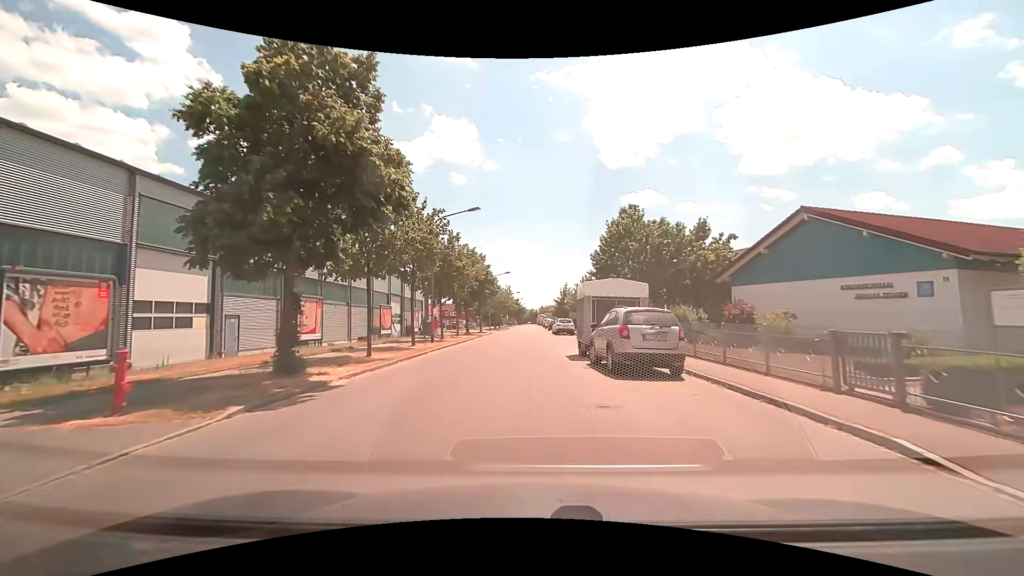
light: Day
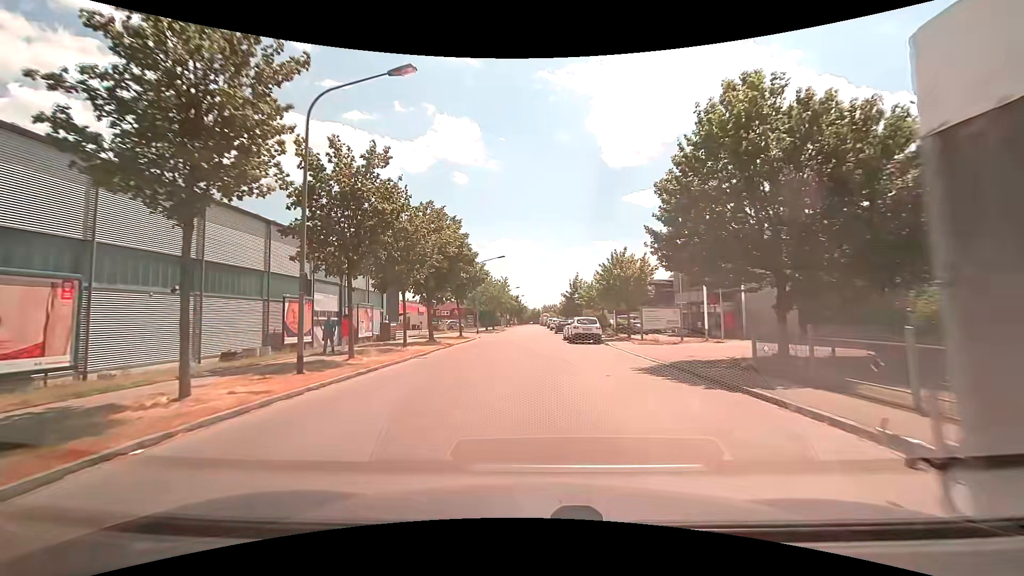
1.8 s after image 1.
(+0.2, +18.1) m; +1°
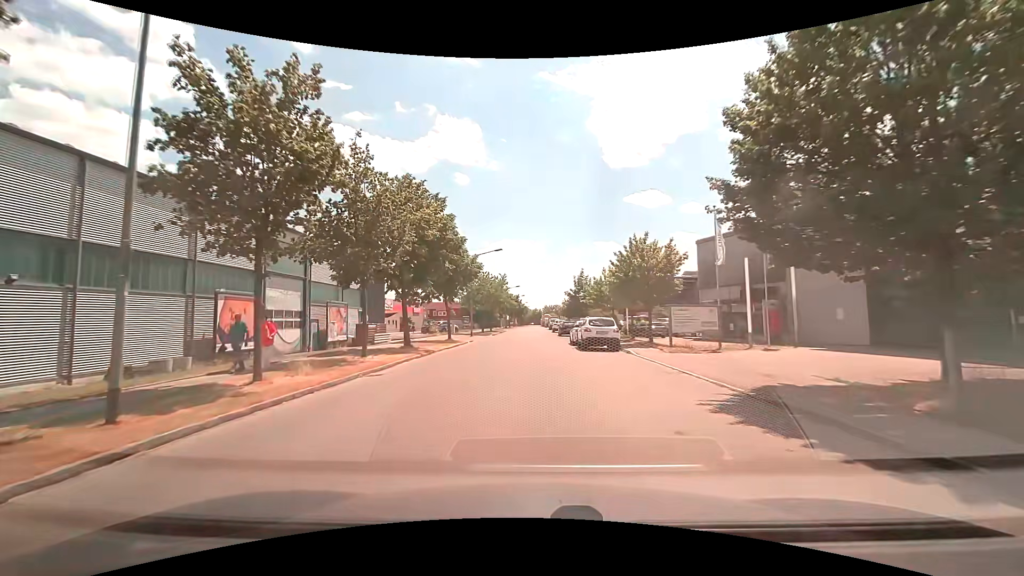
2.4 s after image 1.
(0.0, +6.1) m; 0°
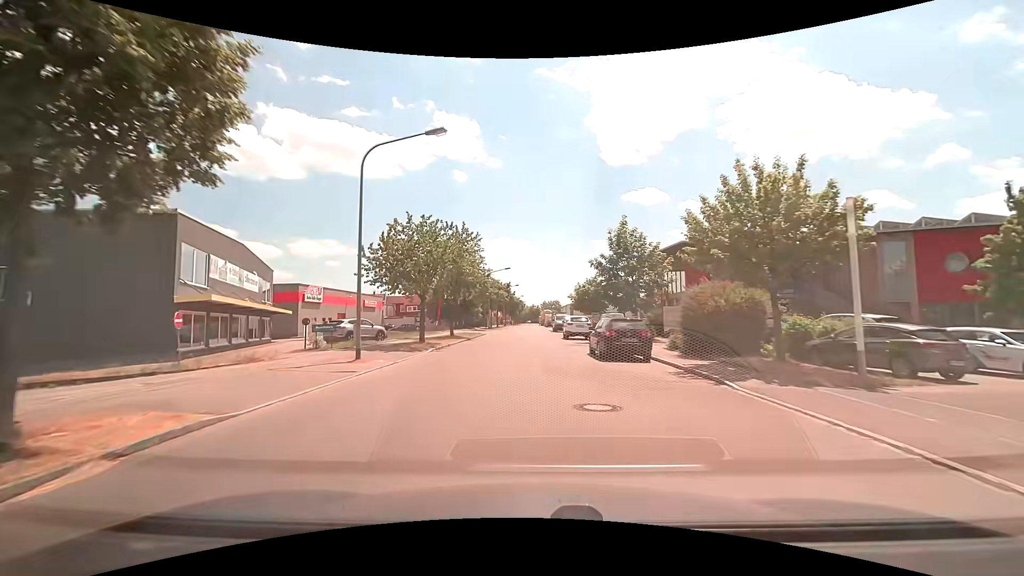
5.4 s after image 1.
(0.0, +30.9) m; +1°
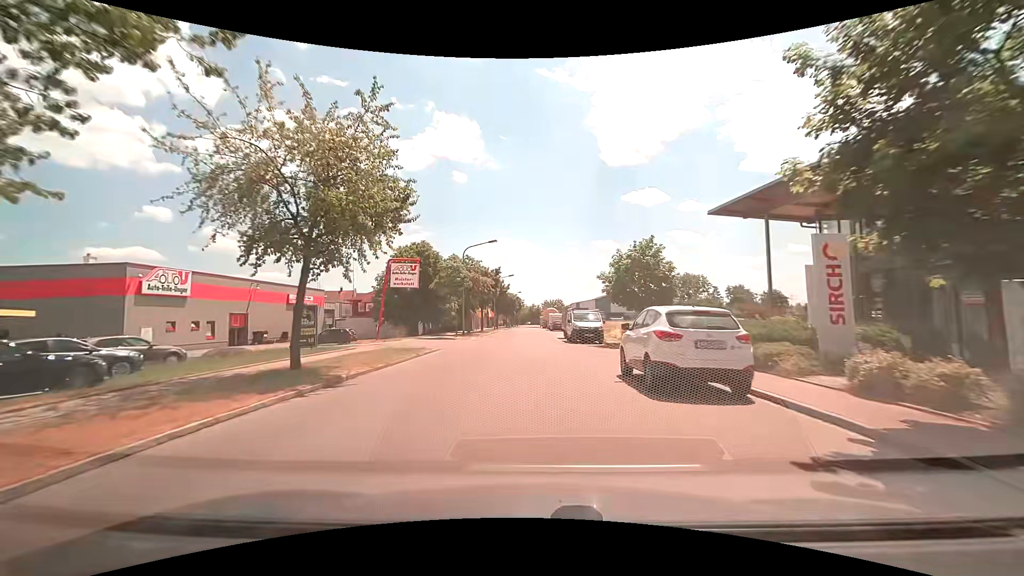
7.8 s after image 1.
(-0.2, +25.2) m; 0°
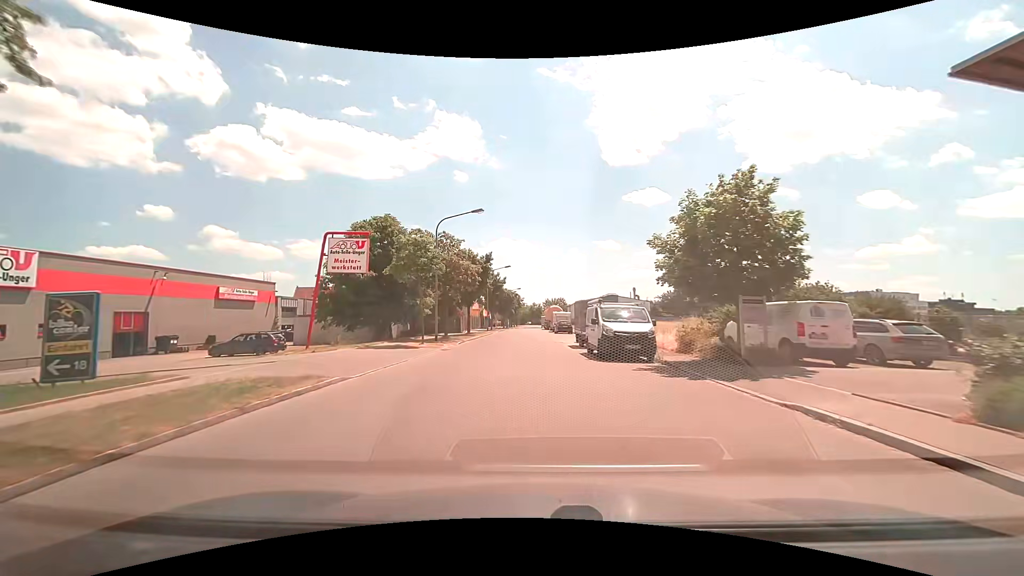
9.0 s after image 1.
(0.0, +12.7) m; 0°
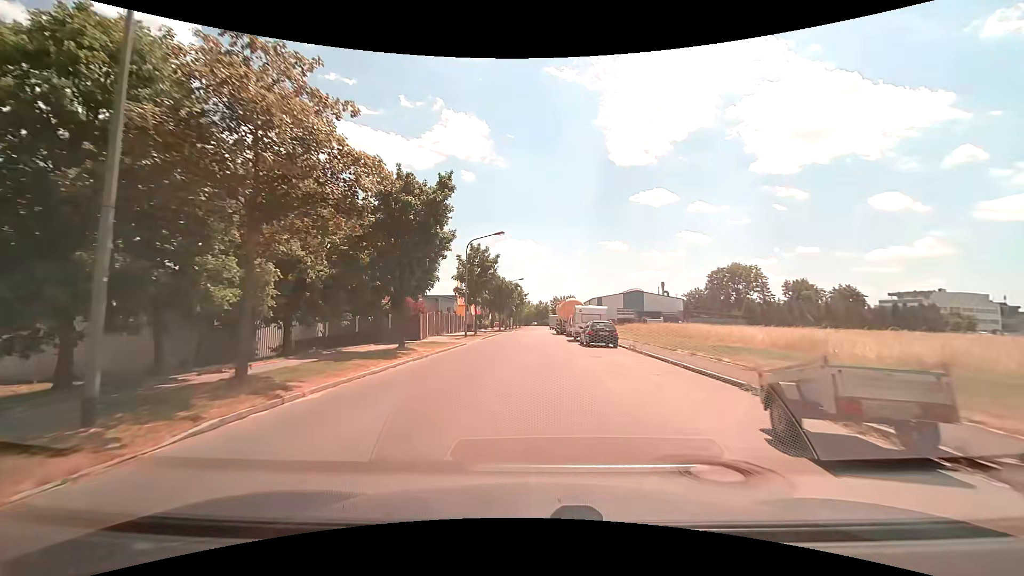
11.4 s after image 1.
(-0.2, +25.5) m; -1°
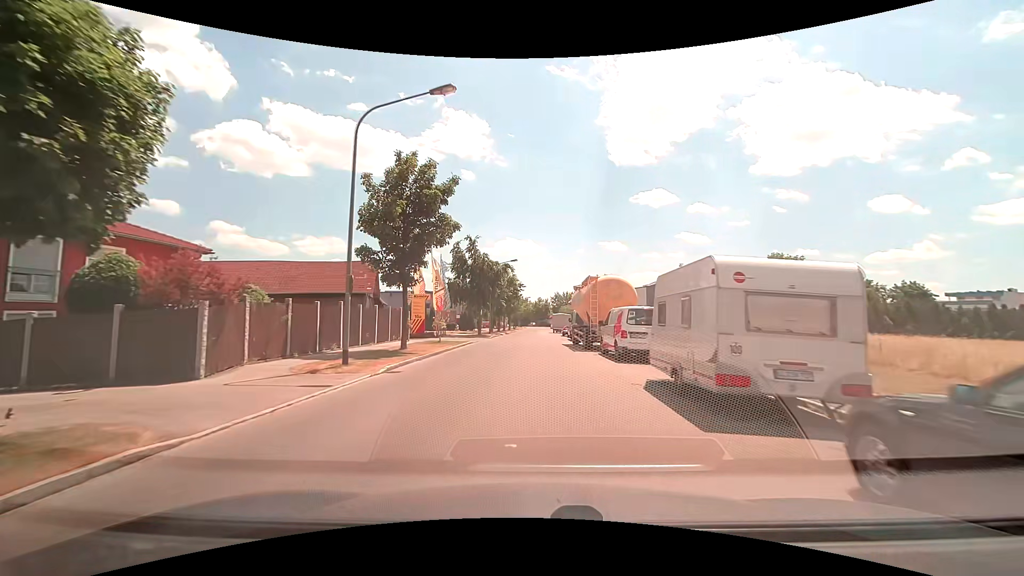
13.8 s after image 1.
(0.0, +25.6) m; 0°
(0, +10) (0, +20) (0, +30) (+1, +40) (+1, +50) (+1, +60) (+1, +70) (+1, +80) (+1, +90) (+2, +100) m
